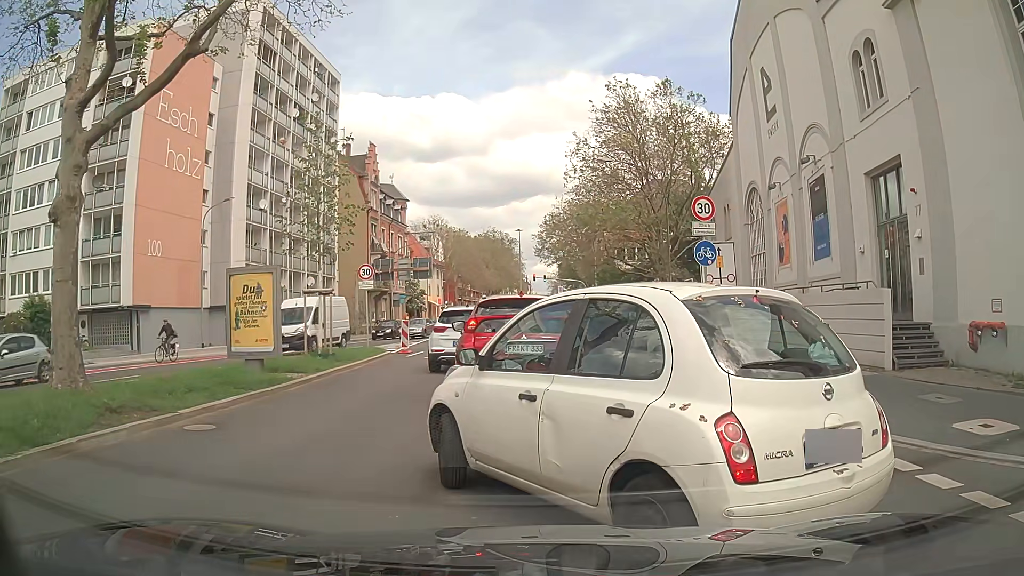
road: secondary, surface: asphalt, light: Day
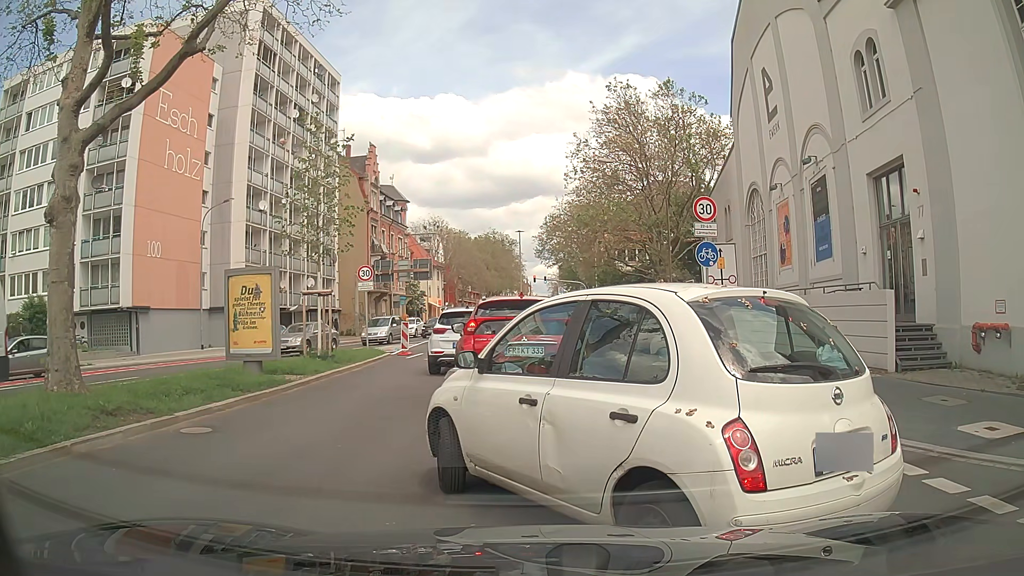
(0.0, +0.2) m; 0°
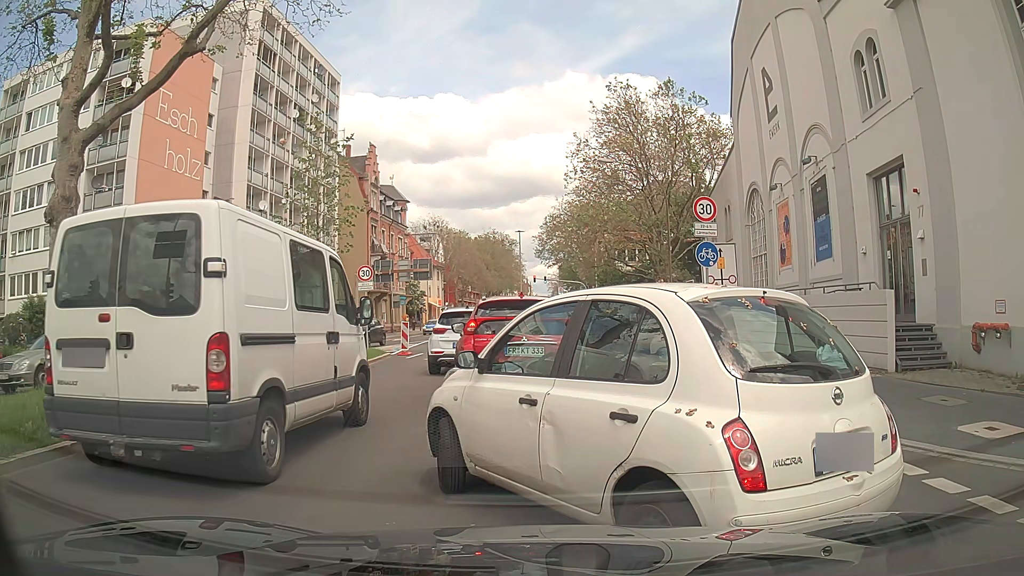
(0.0, 0.0) m; 0°
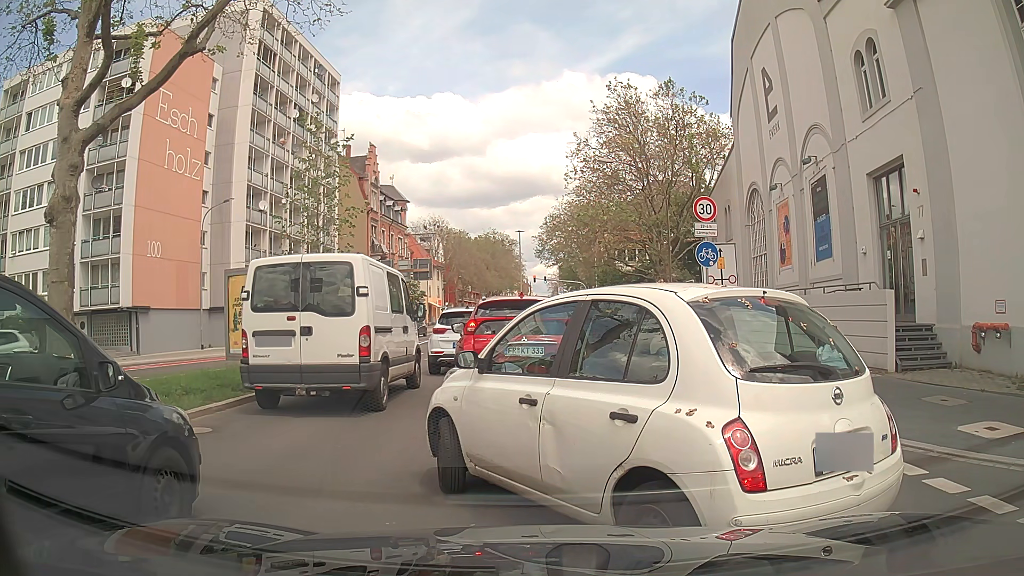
(0.0, 0.0) m; 0°
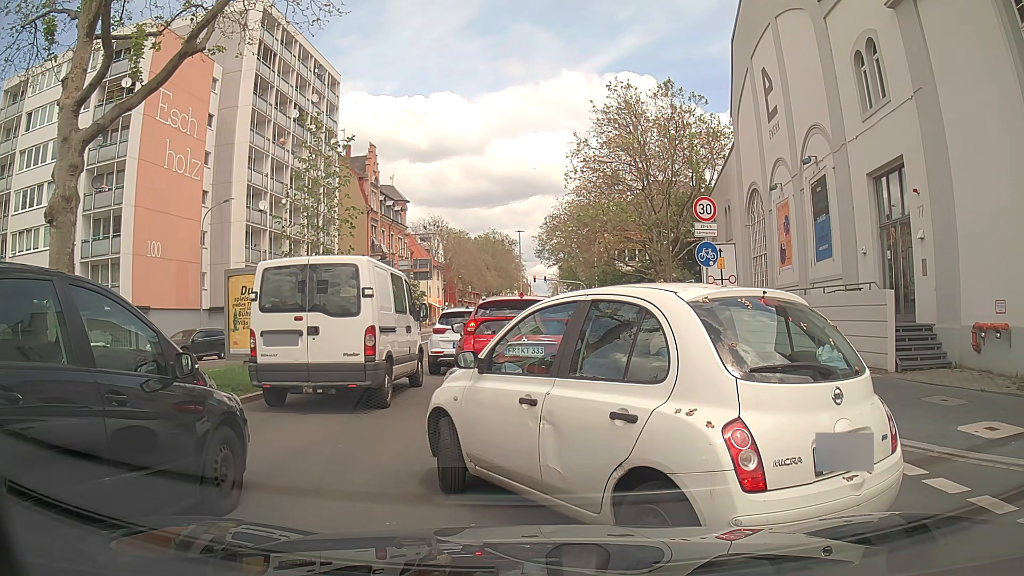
(0.0, 0.0) m; 0°
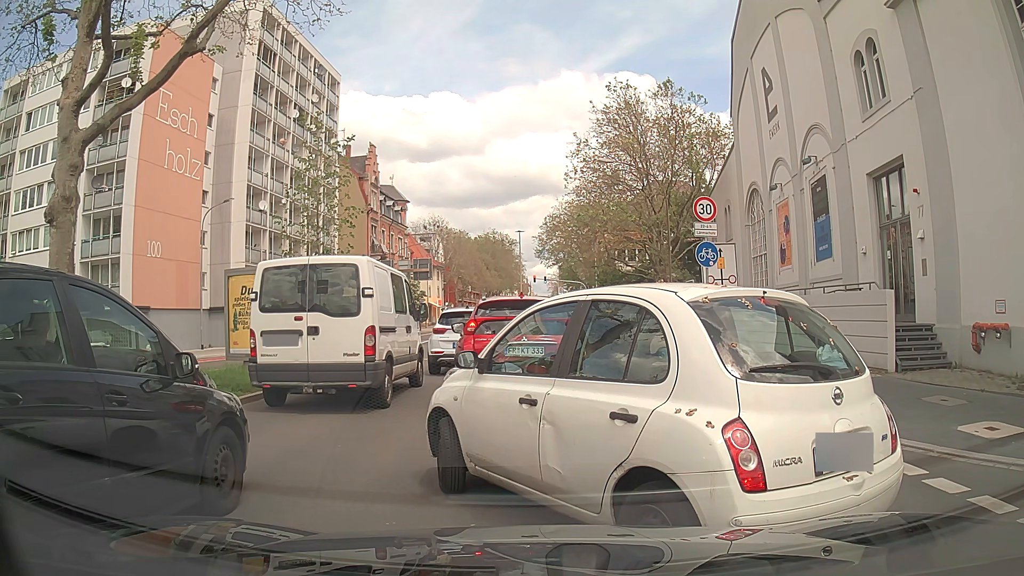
(0.0, 0.0) m; 0°
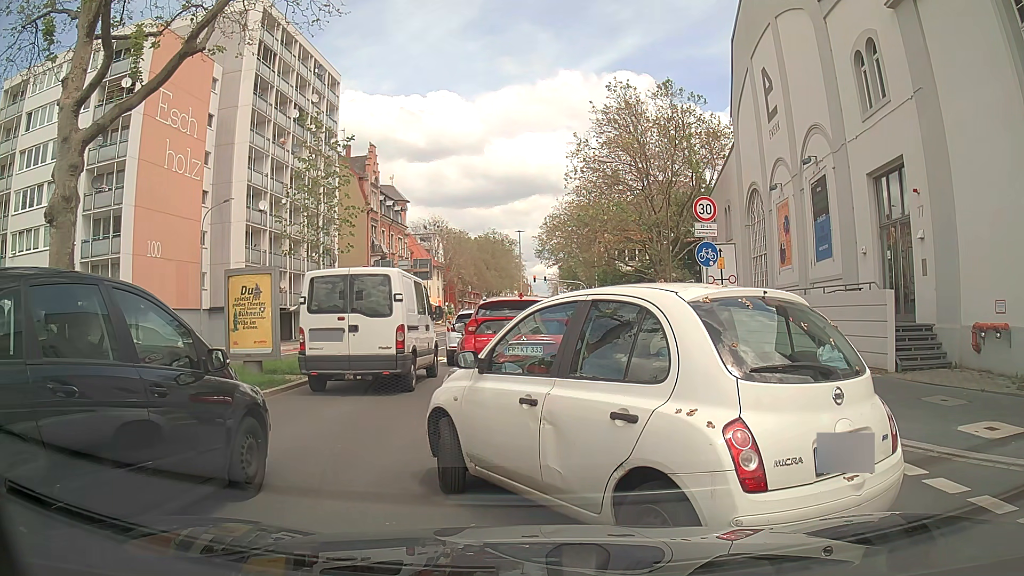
(0.0, 0.0) m; 0°
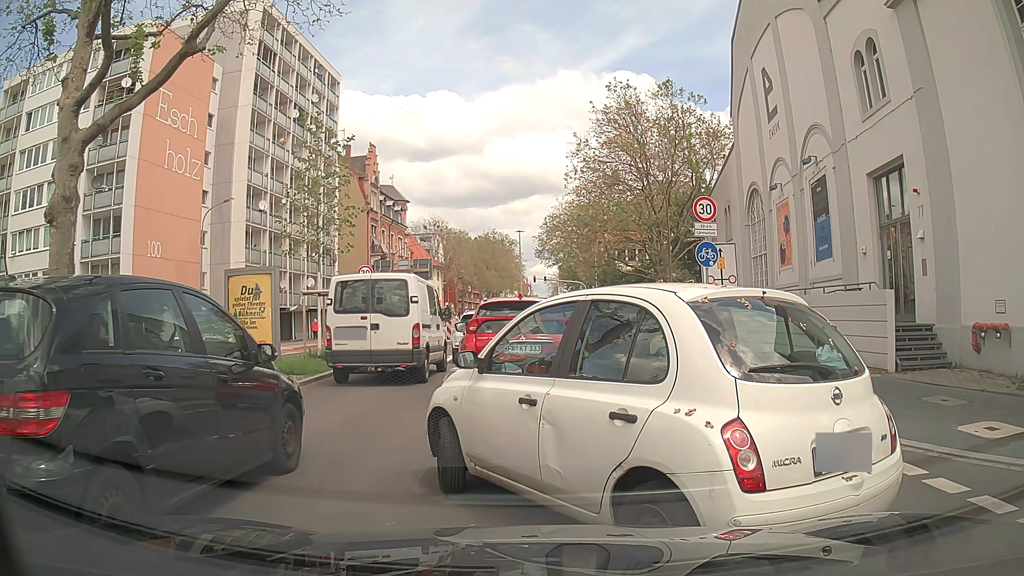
(0.0, 0.0) m; 0°
